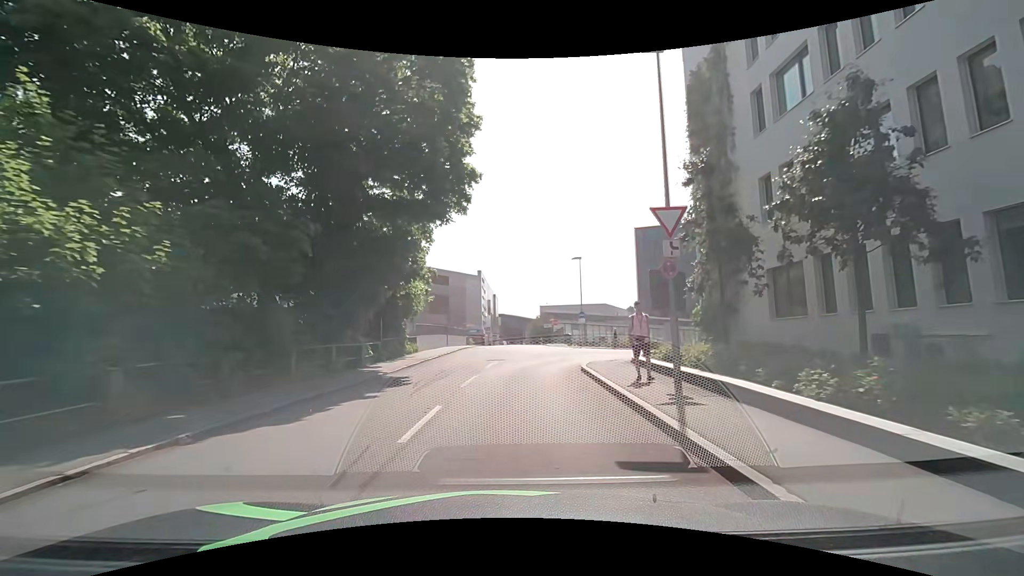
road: residential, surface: asphalt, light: Day
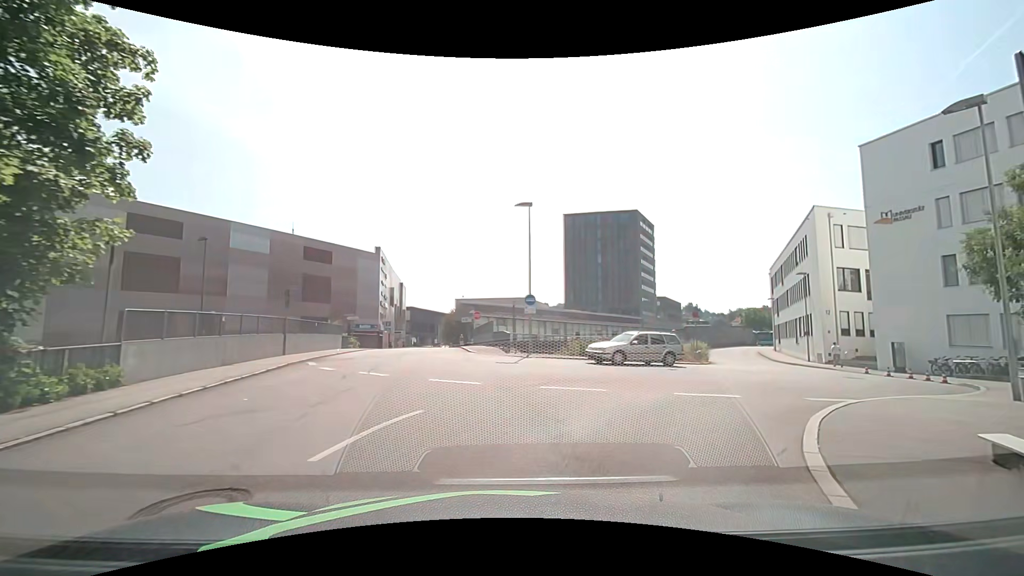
(+0.6, +18.8) m; +10°
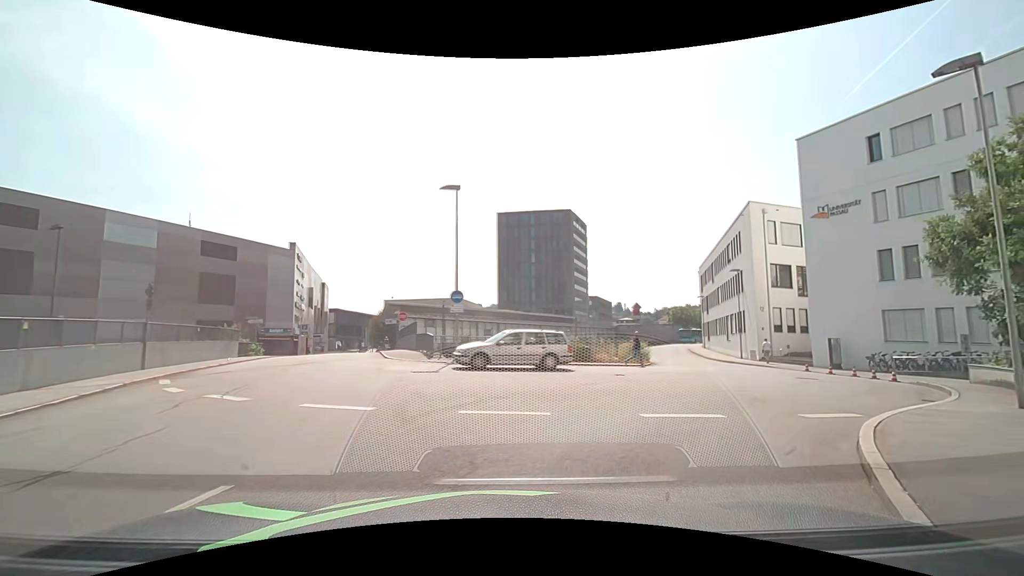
(+0.2, +3.3) m; +5°
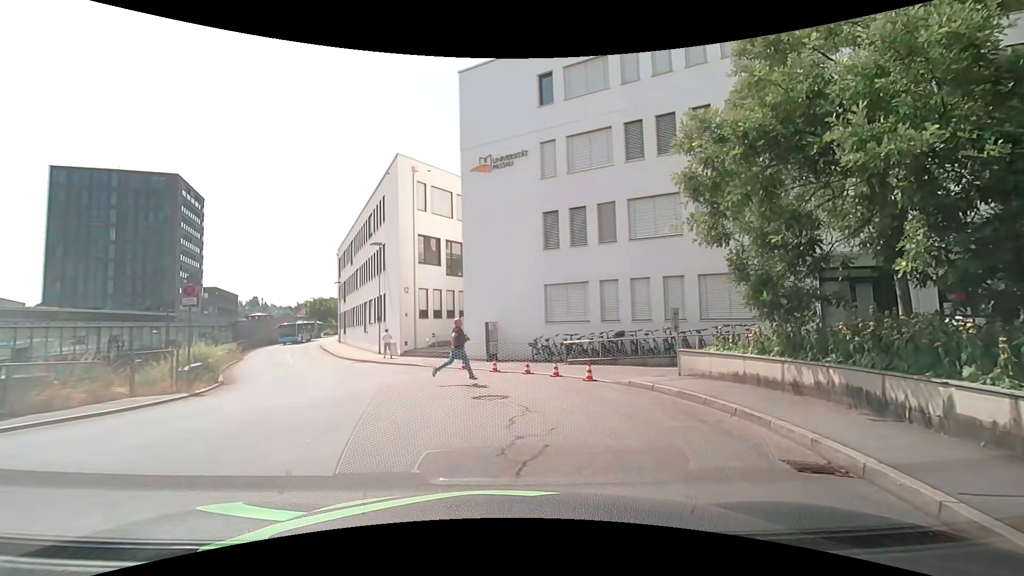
(+4.5, +11.2) m; +42°
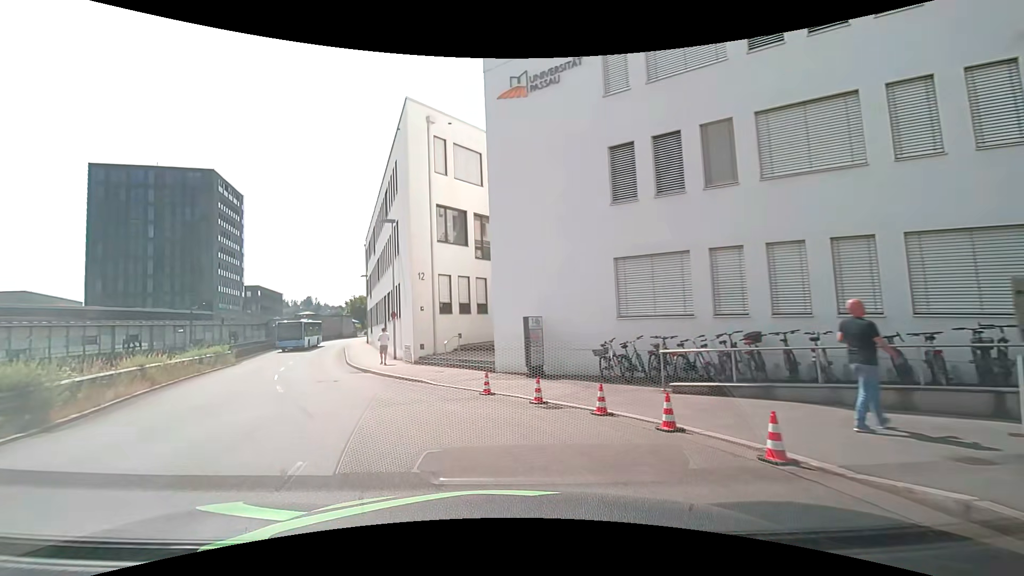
(+0.1, +8.4) m; -7°
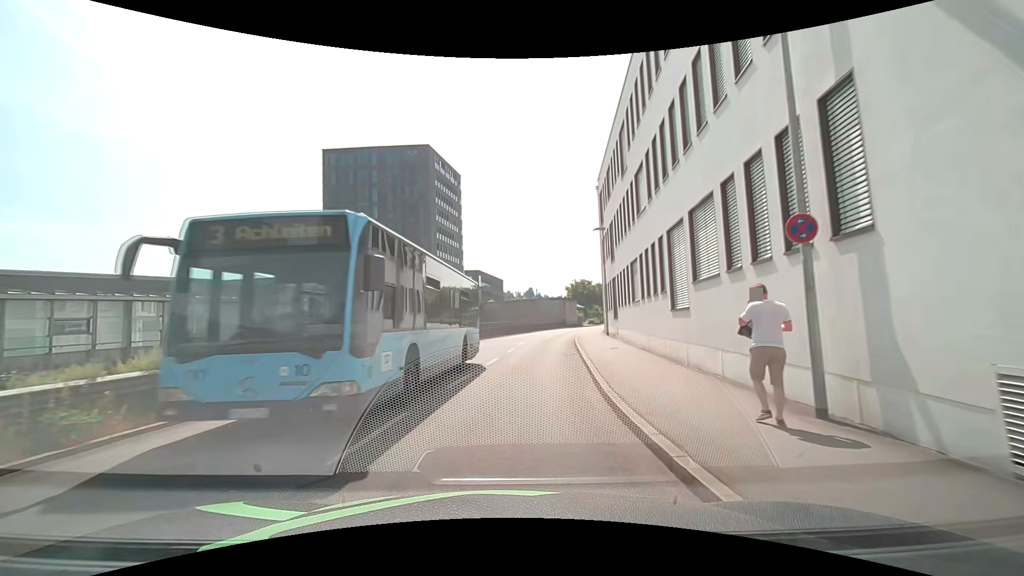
(-6.3, +21.6) m; -22°
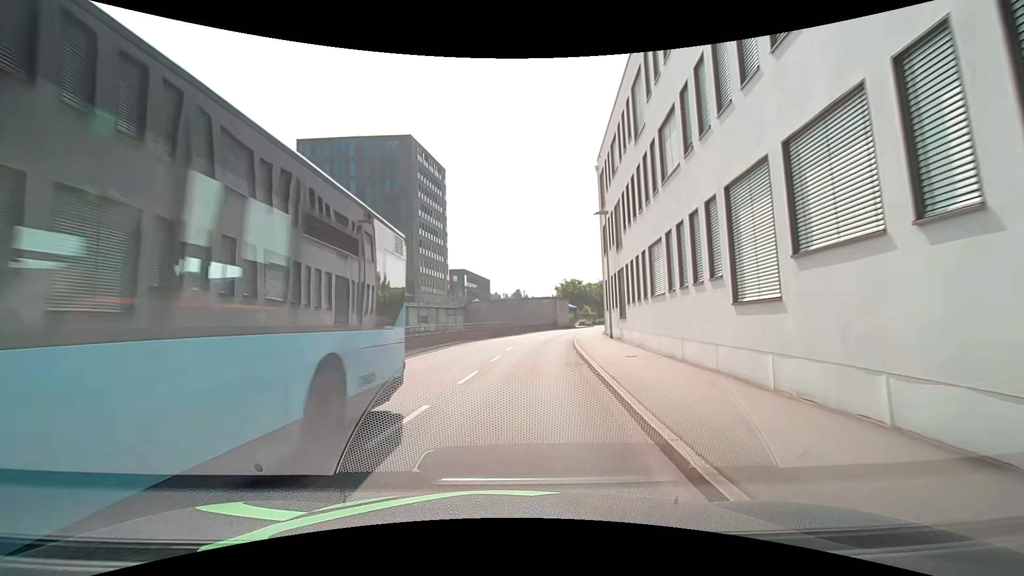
(-0.1, +5.4) m; -1°
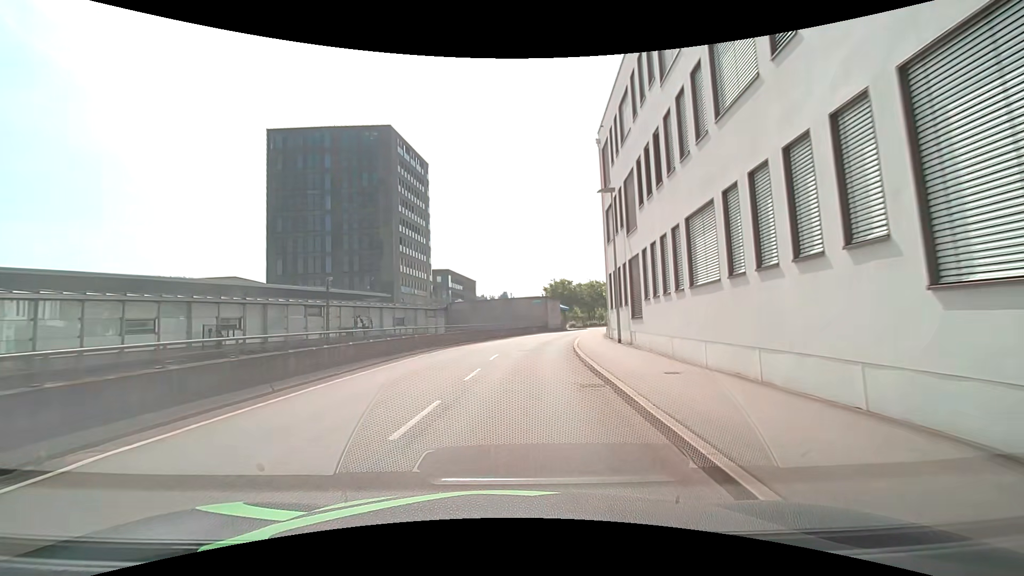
(+0.3, +5.5) m; +3°
(0, +10) (+1, +20) (+2, +30) (+4, +40) (+7, +49) (+11, +58) (+15, +68) (+20, +76) (+29, +80) (+39, +80) m
